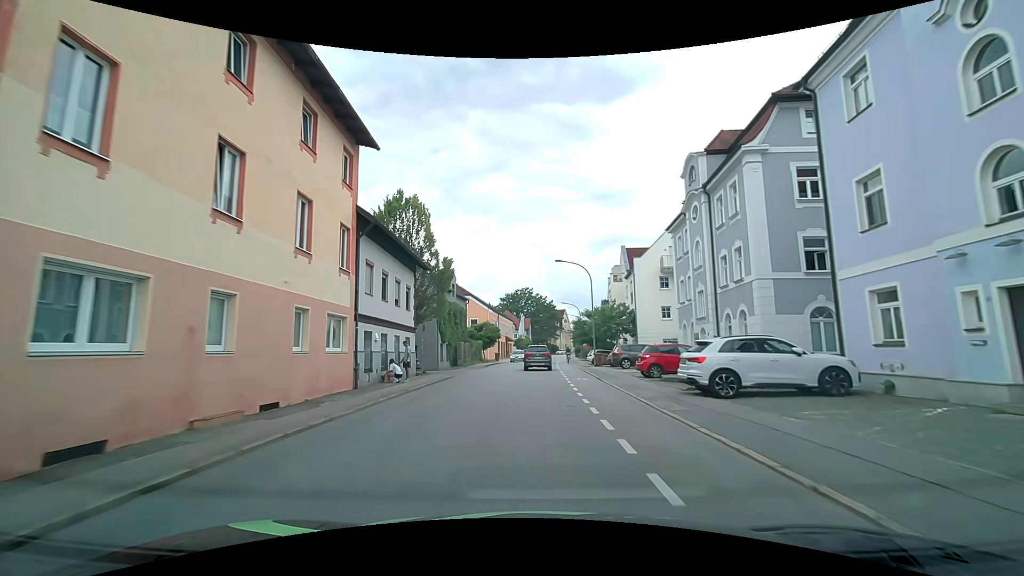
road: tertiary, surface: asphalt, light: Day
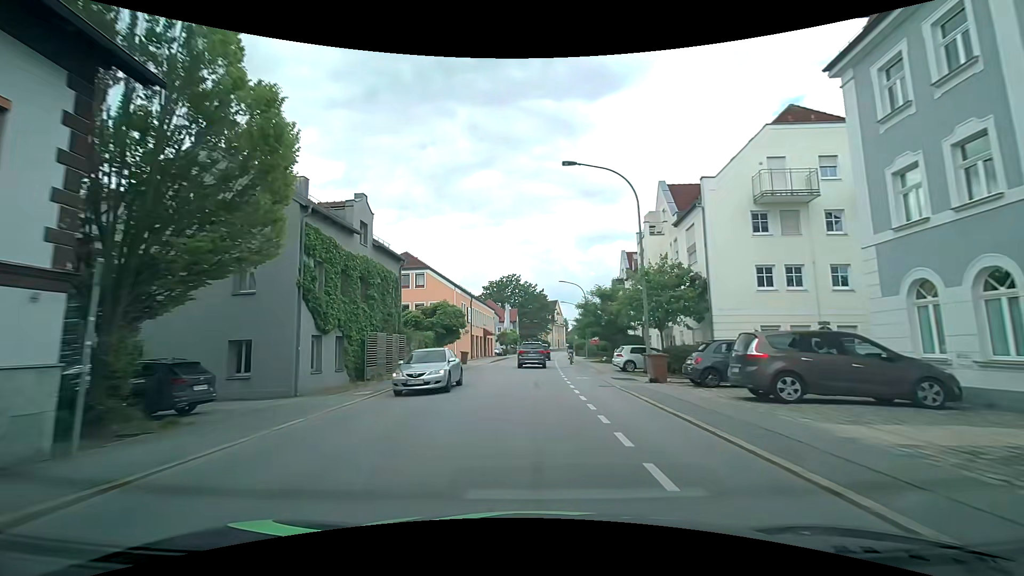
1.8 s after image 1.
(+0.2, +21.8) m; +1°
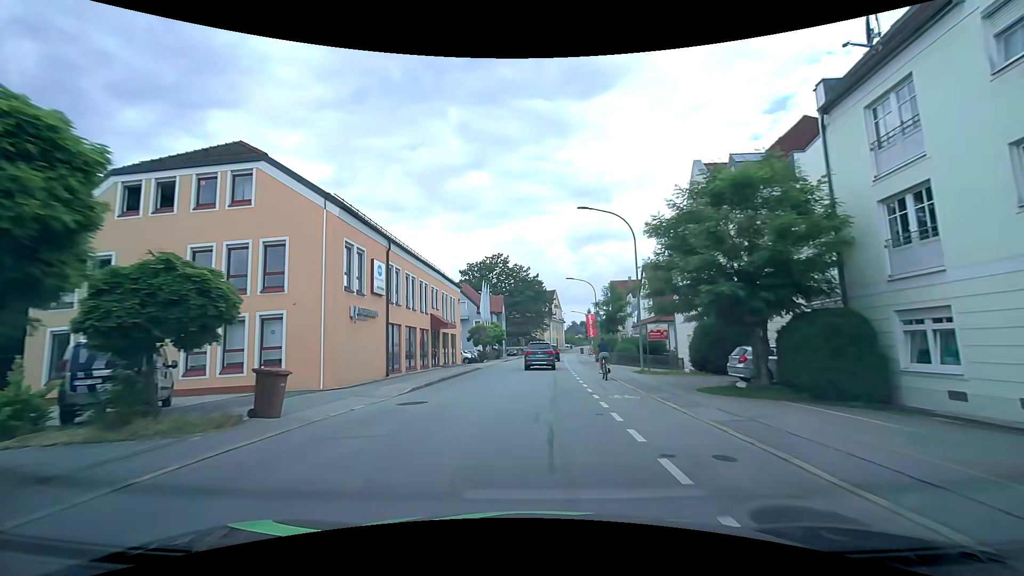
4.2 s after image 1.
(+0.2, +30.0) m; +1°
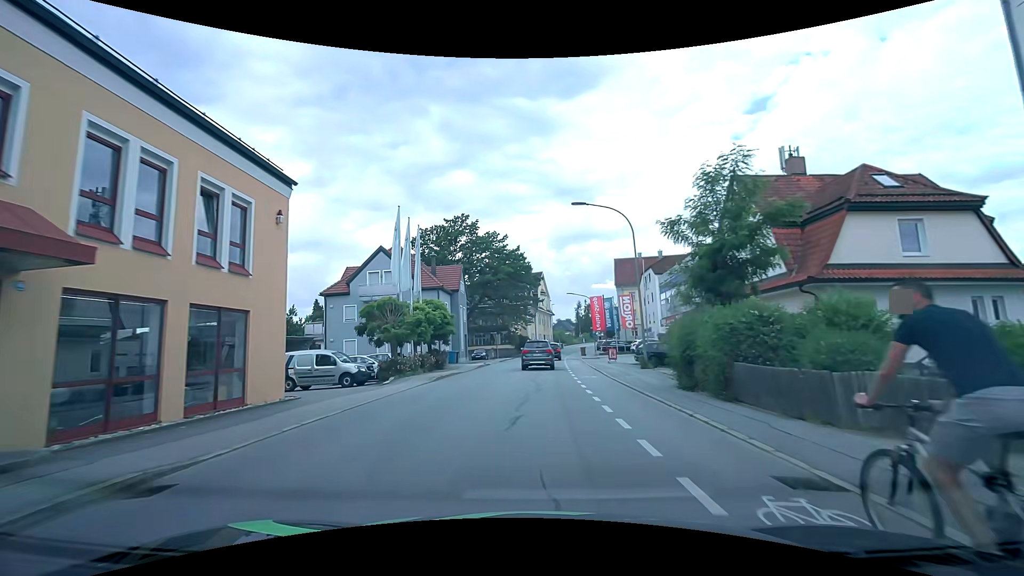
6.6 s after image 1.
(+0.5, +29.3) m; +1°
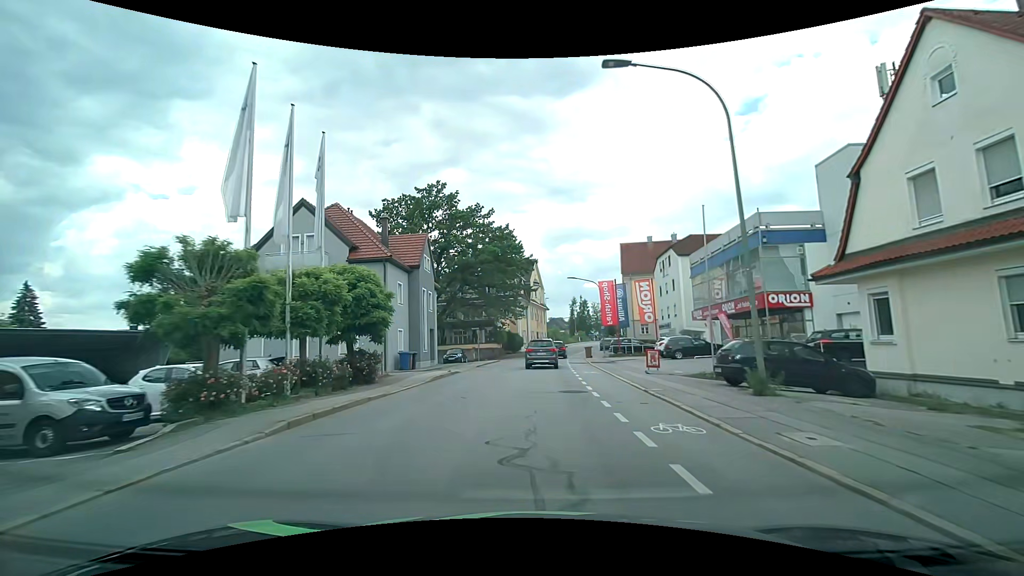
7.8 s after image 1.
(+0.1, +13.5) m; +1°
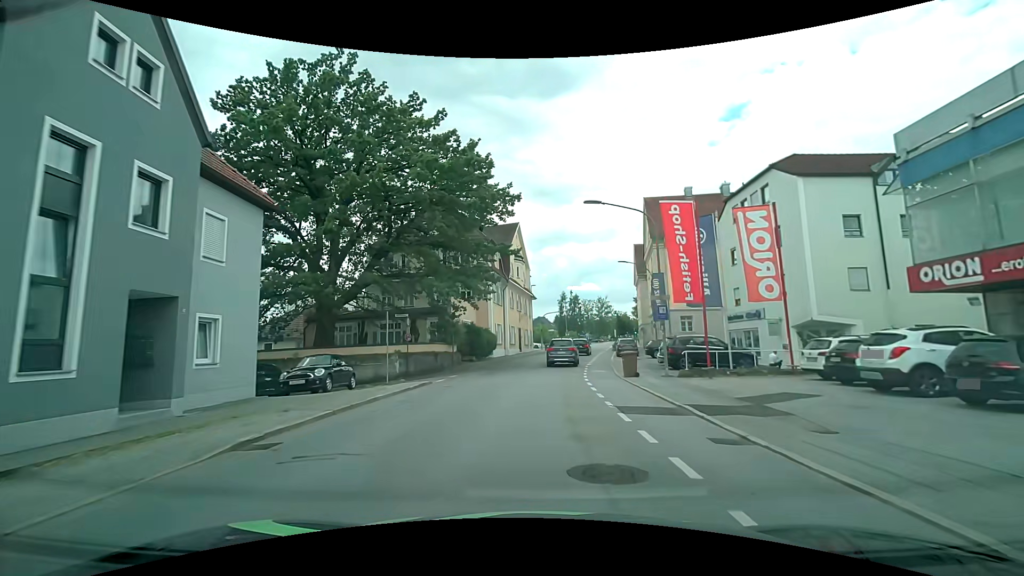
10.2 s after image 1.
(+0.4, +25.9) m; +2°
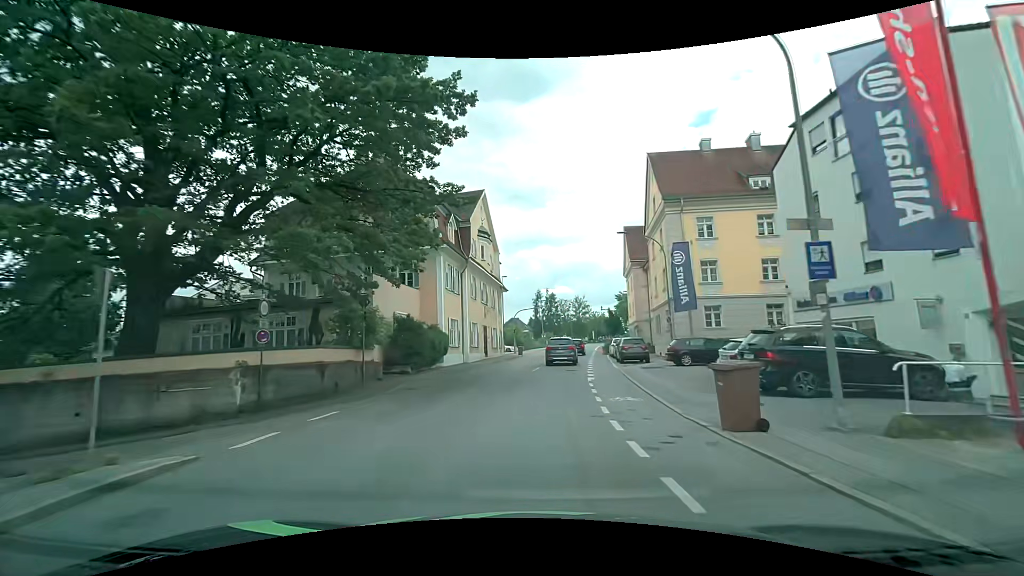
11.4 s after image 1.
(+0.3, +13.3) m; +3°
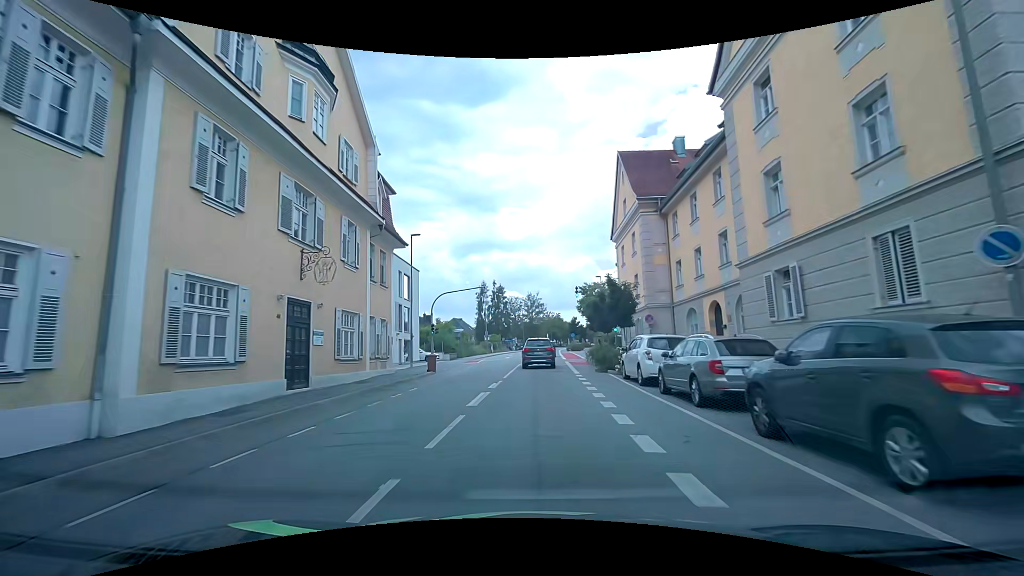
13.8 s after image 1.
(+1.3, +27.0) m; +5°
